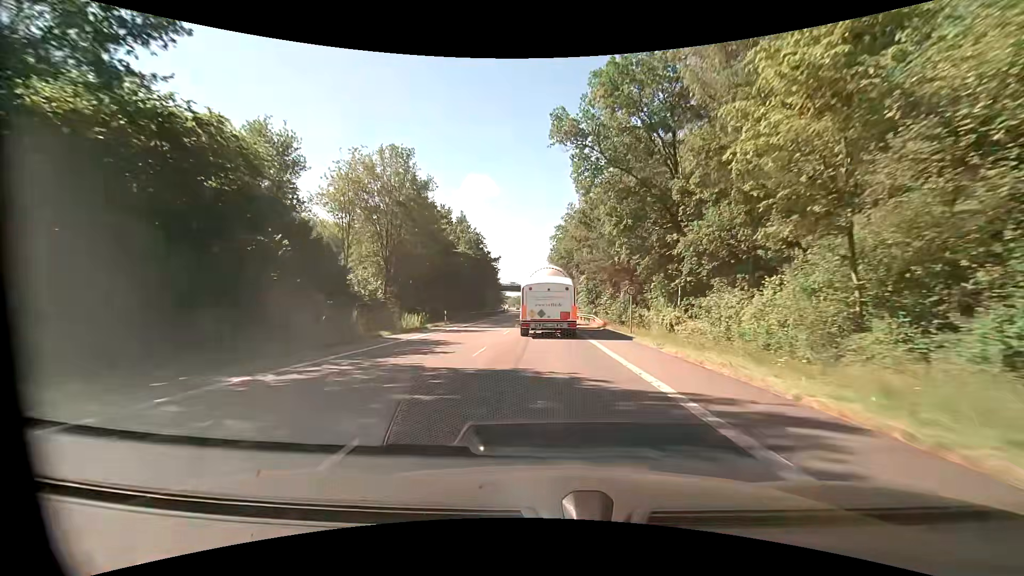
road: primary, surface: asphalt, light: Day
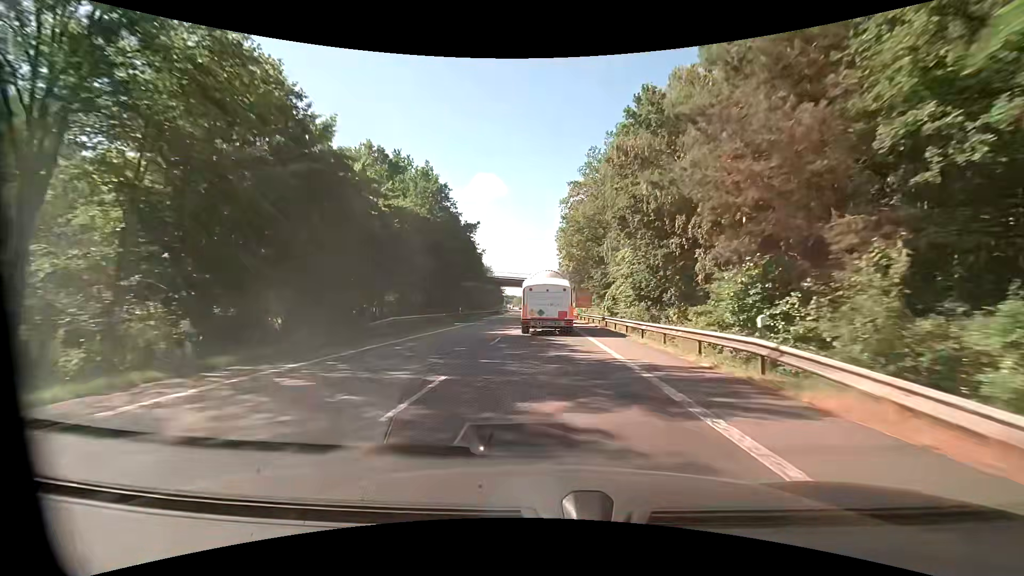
(-0.2, +31.1) m; -1°
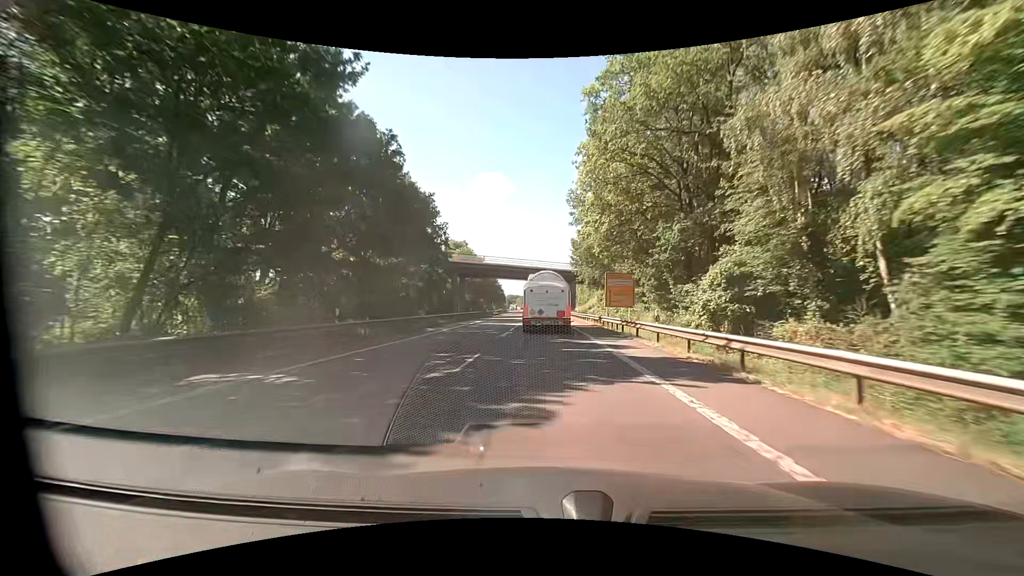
(0.0, +31.1) m; -1°
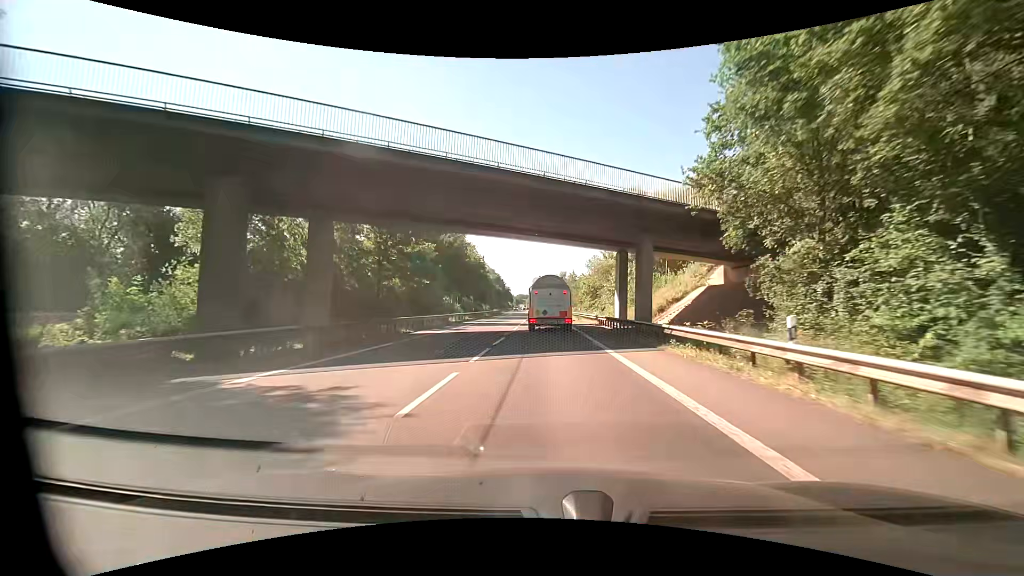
(-0.1, +52.0) m; -1°
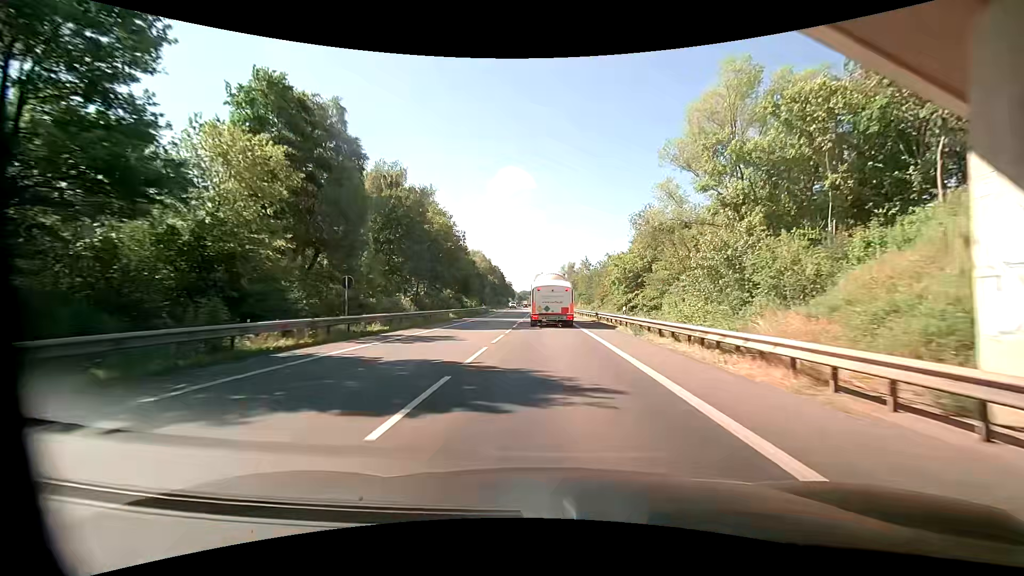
(+0.1, +31.2) m; 0°
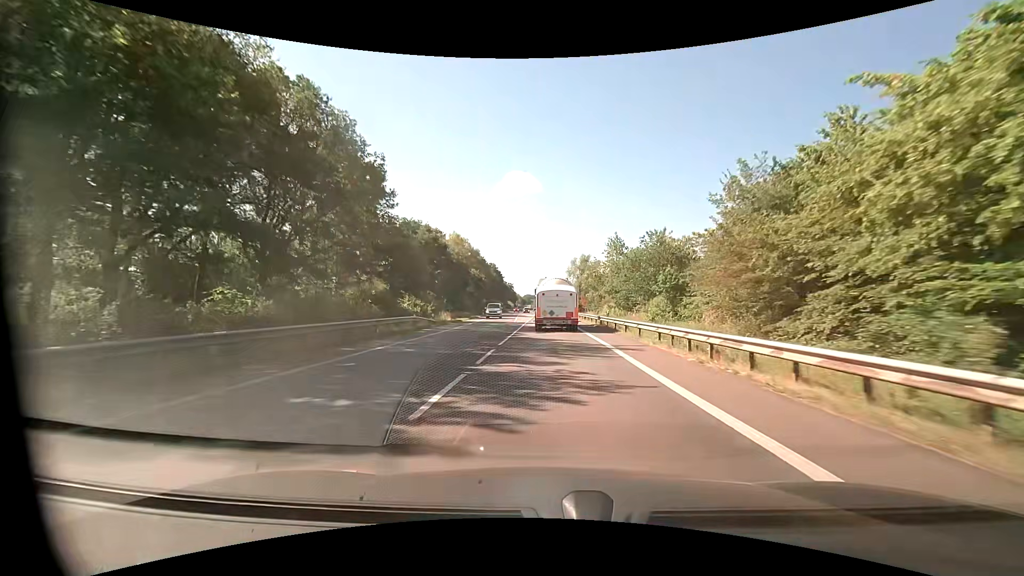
(-0.4, +40.7) m; 0°
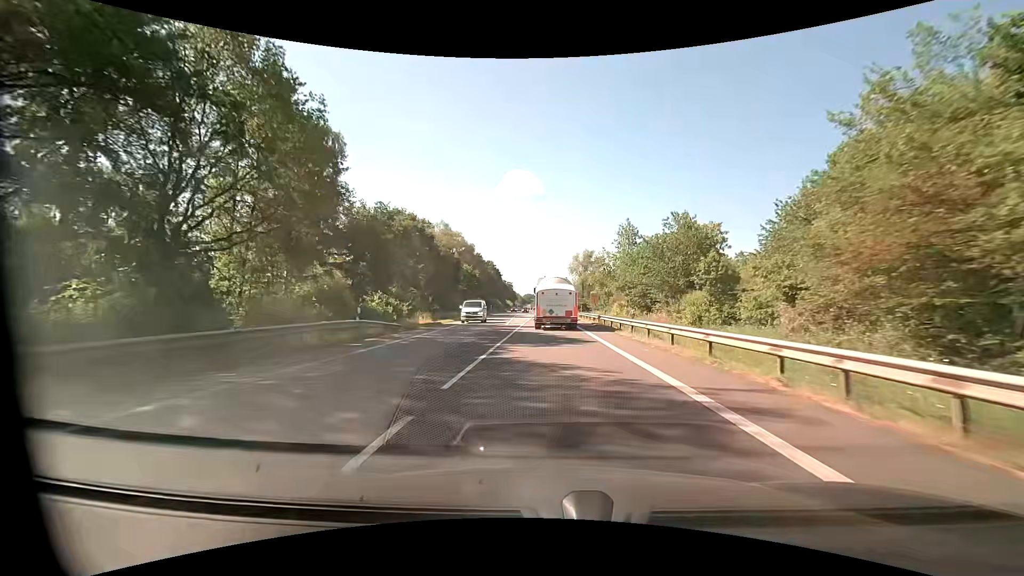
(0.0, +10.0) m; 0°
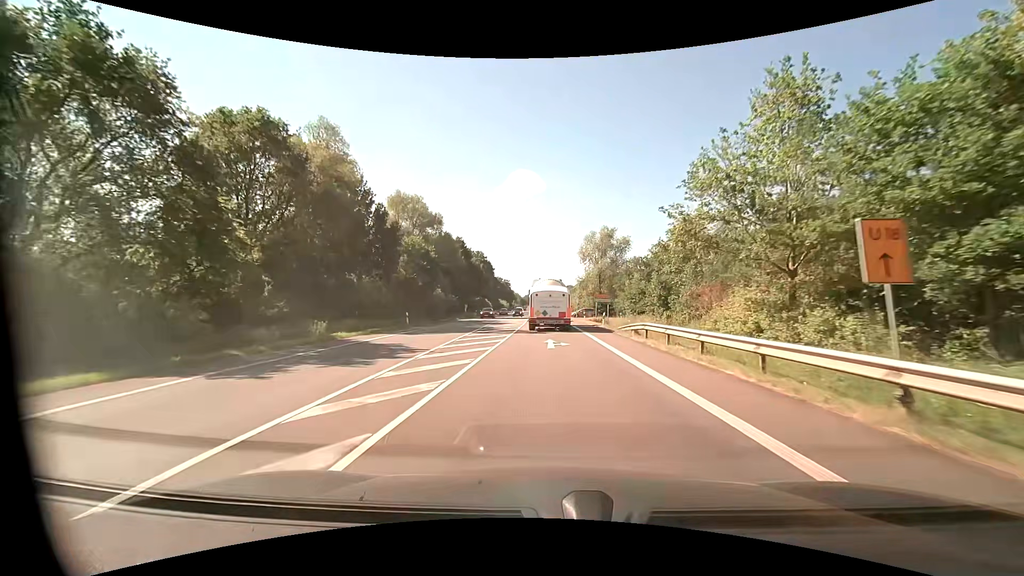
(-0.1, +39.3) m; -1°
